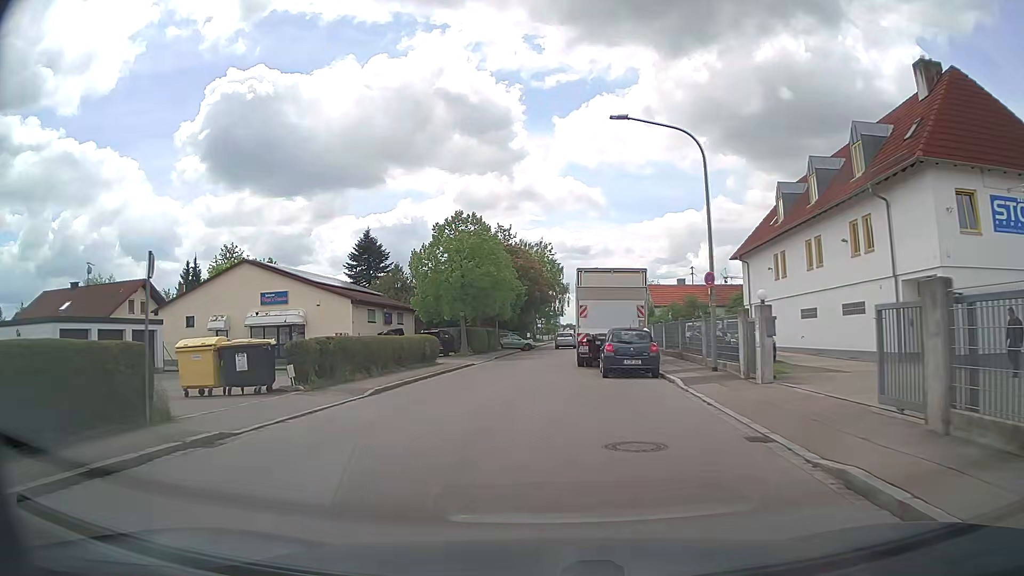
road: residential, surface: asphalt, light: Day
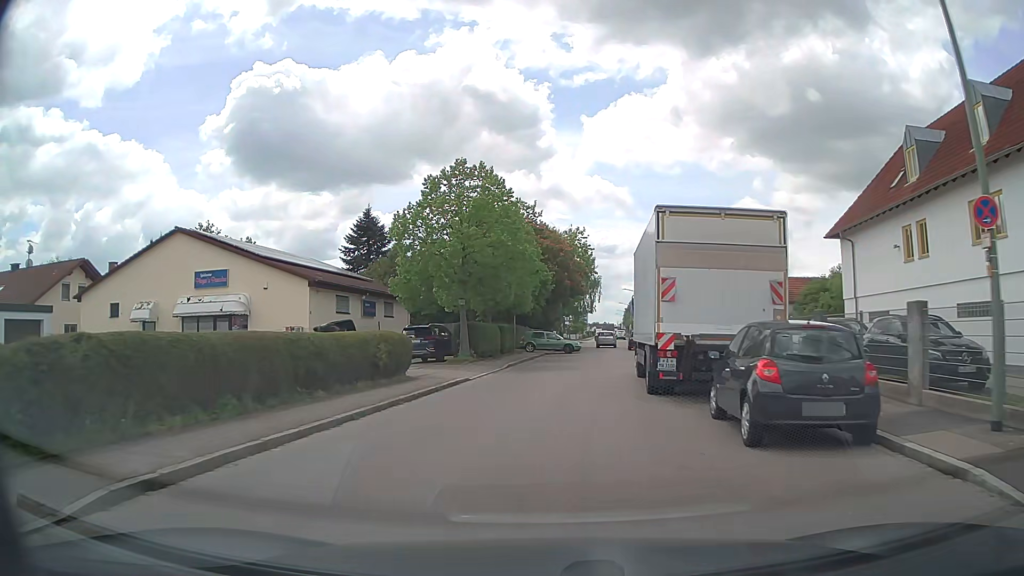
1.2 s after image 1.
(-0.4, +12.1) m; -3°
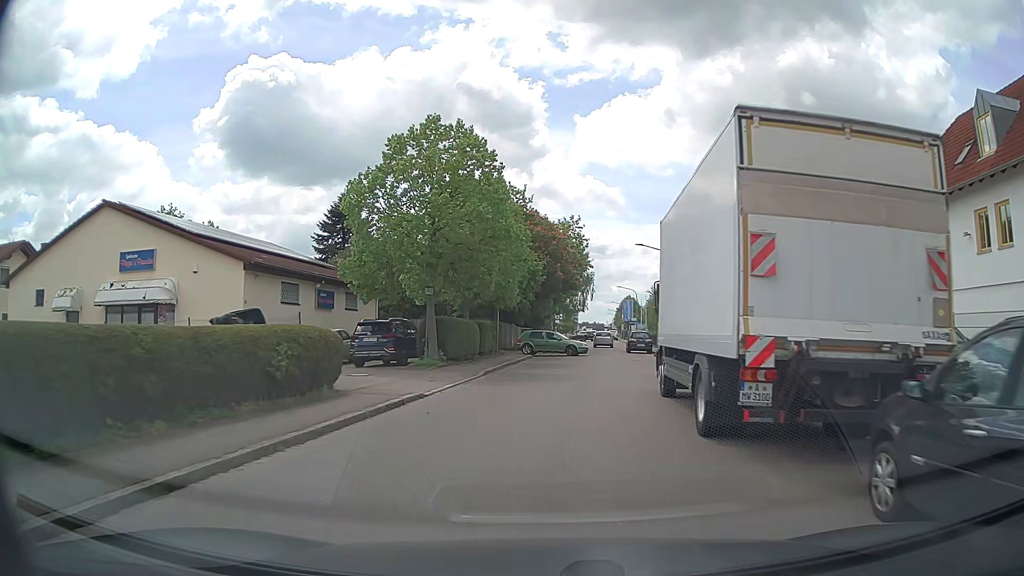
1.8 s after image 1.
(0.0, +5.8) m; +1°
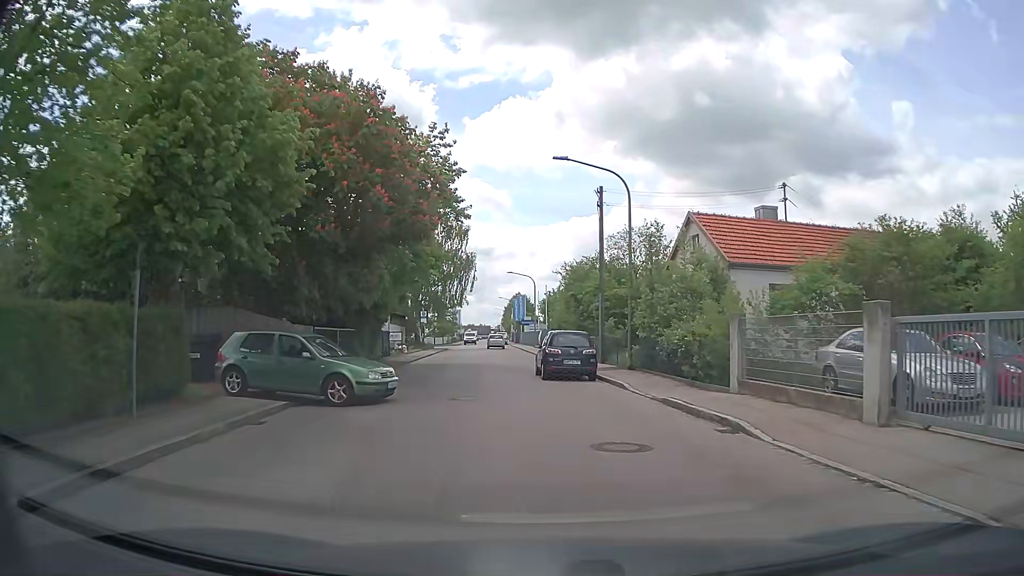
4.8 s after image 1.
(+2.1, +24.7) m; +10°
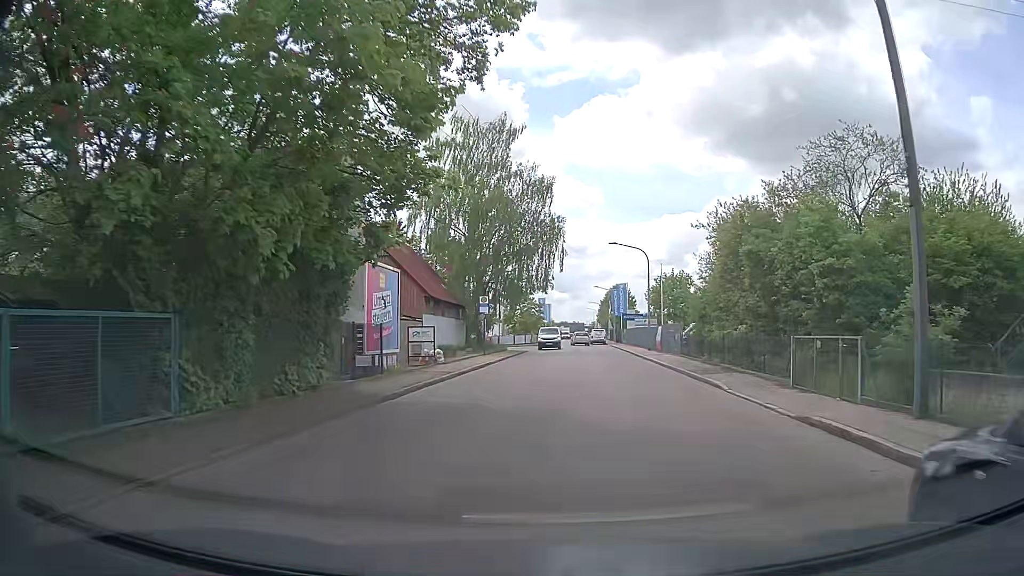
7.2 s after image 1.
(-1.6, +20.2) m; -8°
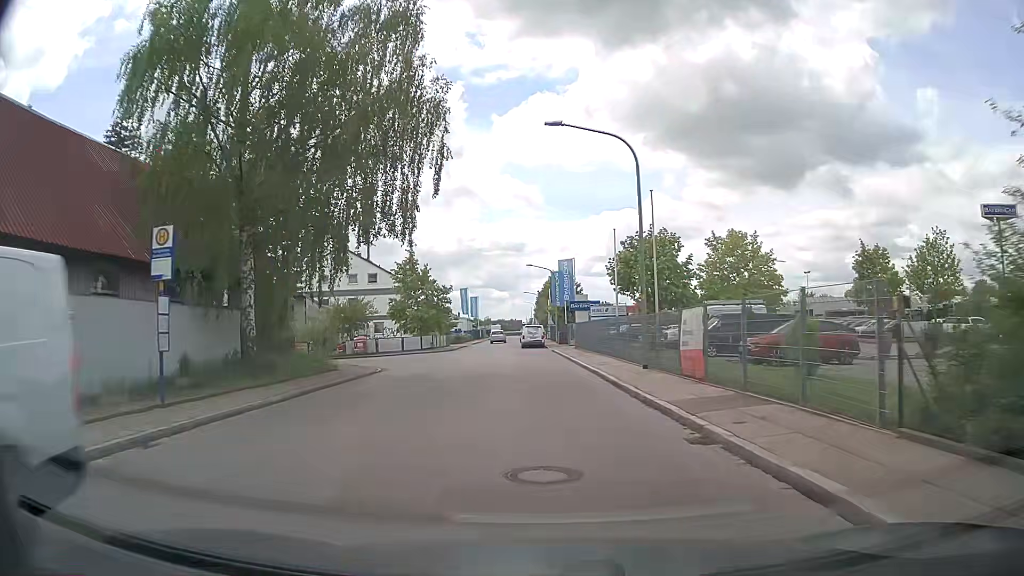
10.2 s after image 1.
(+2.4, +27.5) m; +5°
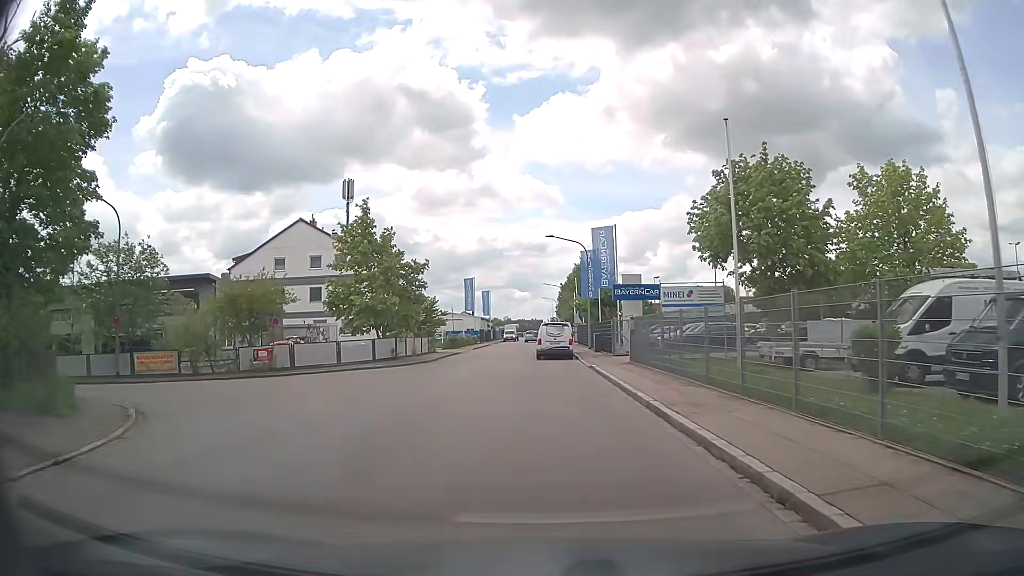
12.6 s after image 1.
(-0.2, +20.0) m; -1°
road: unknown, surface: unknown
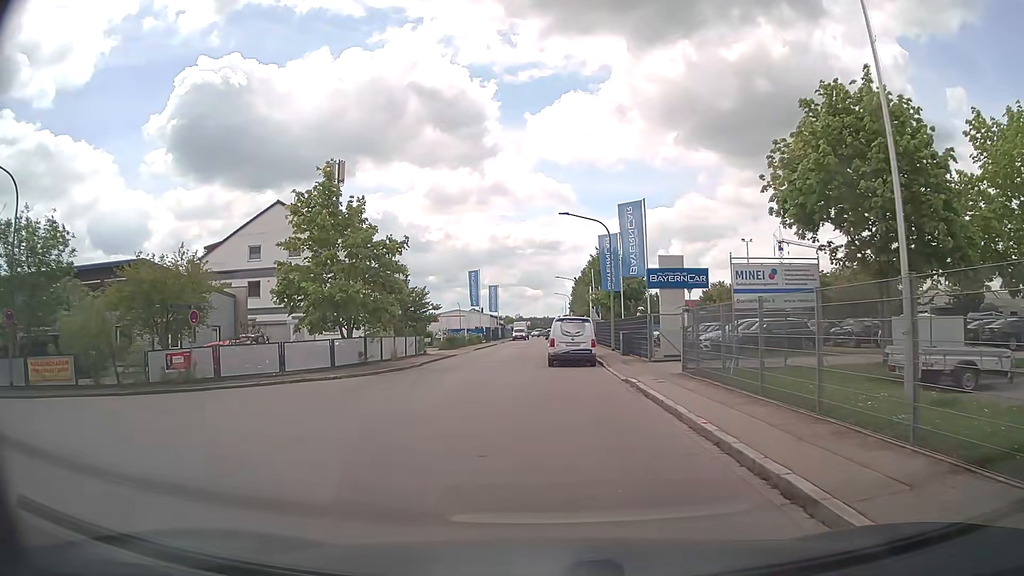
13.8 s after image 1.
(0.0, +7.9) m; -1°
(-2, +10) (-10, +15) (-20, +15) (-30, +14) (-40, +14) (-50, +14) (-60, +13) (-70, +13) (-80, +13) (-90, +13) m
